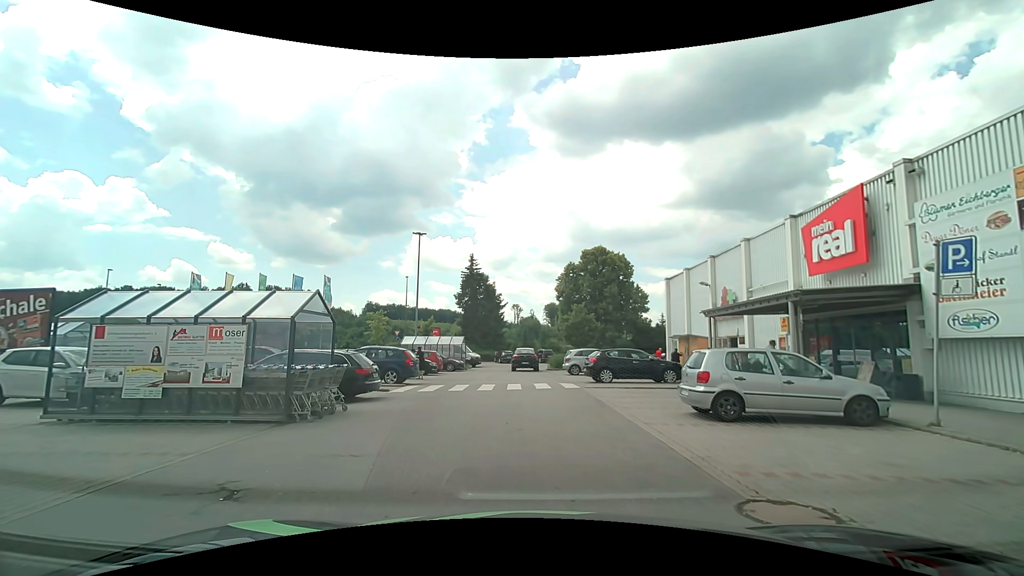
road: service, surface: asphalt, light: Day
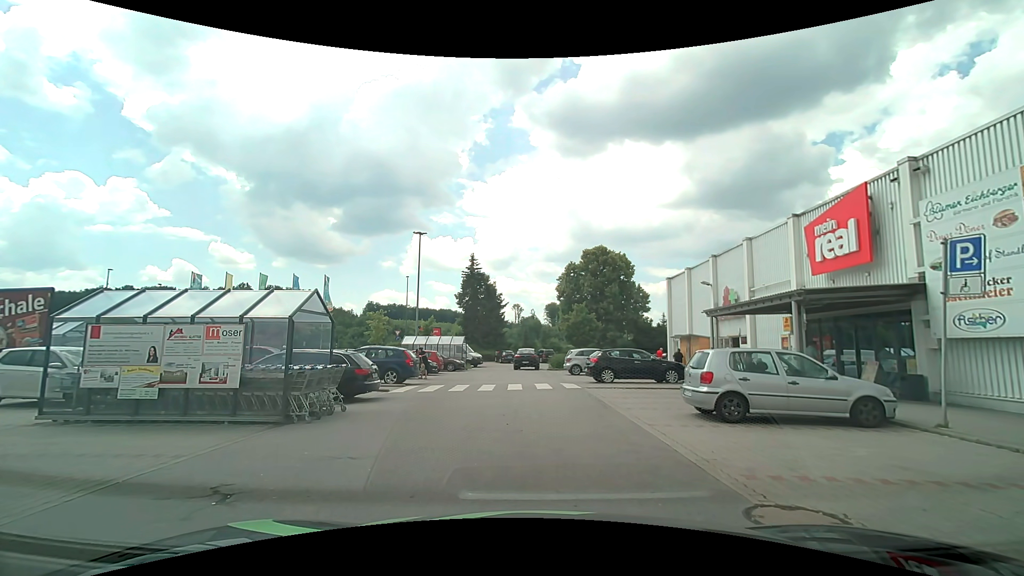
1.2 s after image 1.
(0.0, +0.2) m; 0°
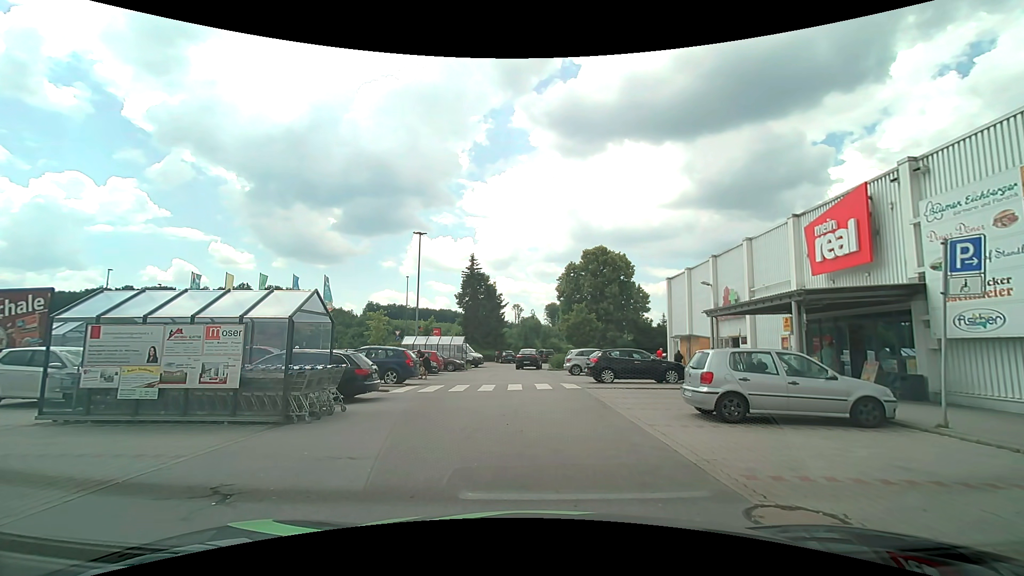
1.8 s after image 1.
(0.0, 0.0) m; 0°
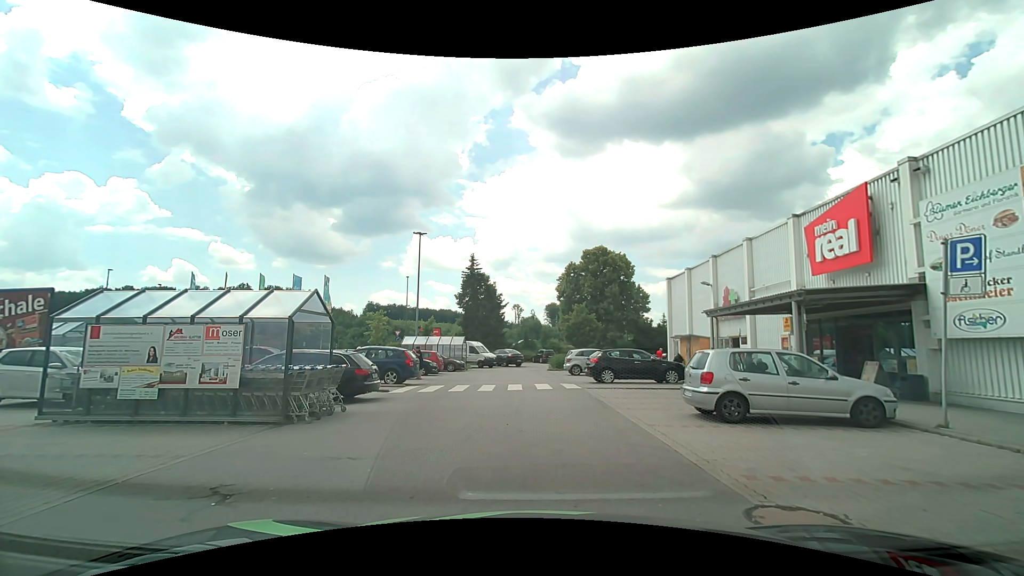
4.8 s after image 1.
(0.0, 0.0) m; 0°
